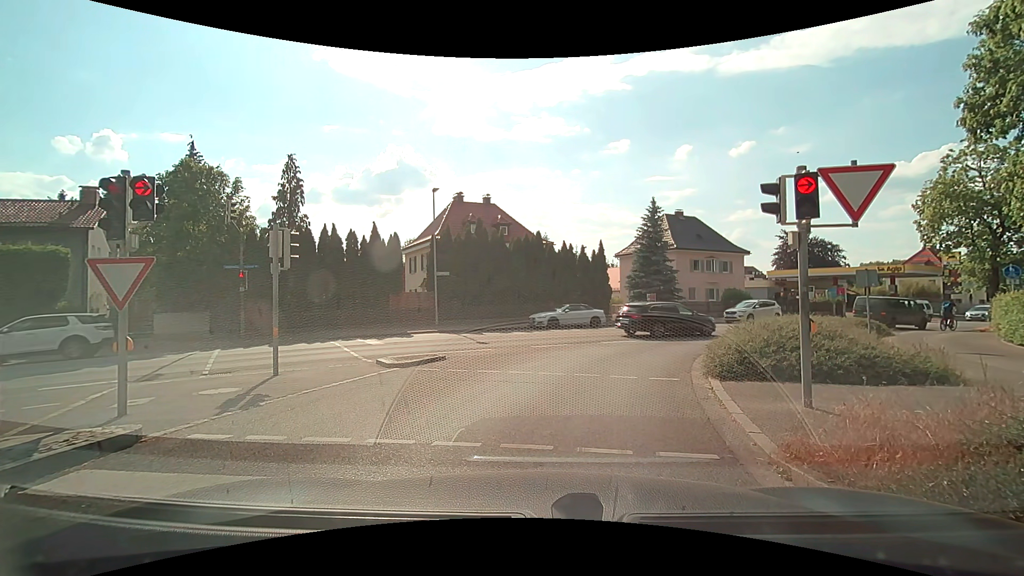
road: tertiary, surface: asphalt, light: Day
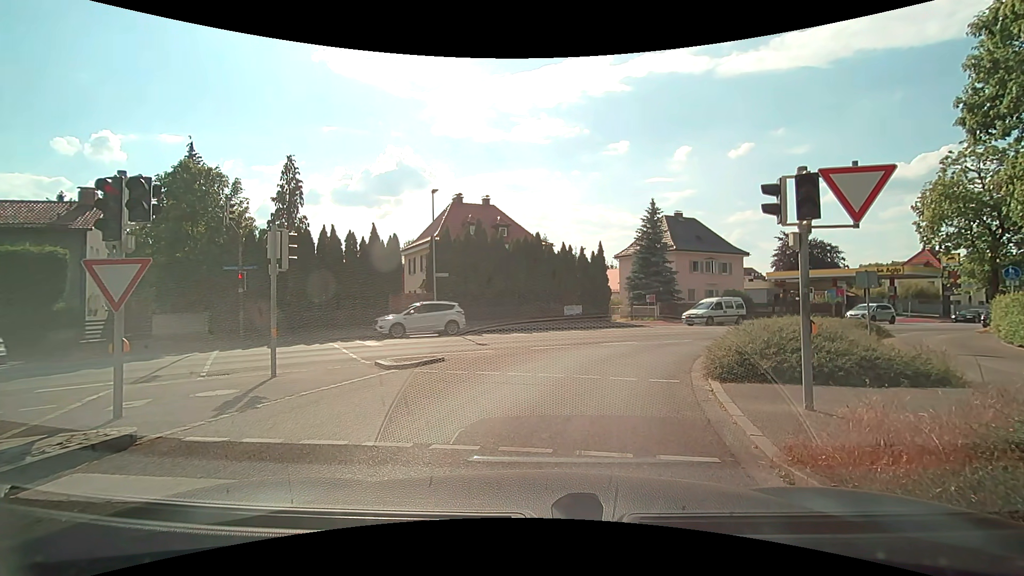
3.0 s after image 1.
(0.0, 0.0) m; 0°
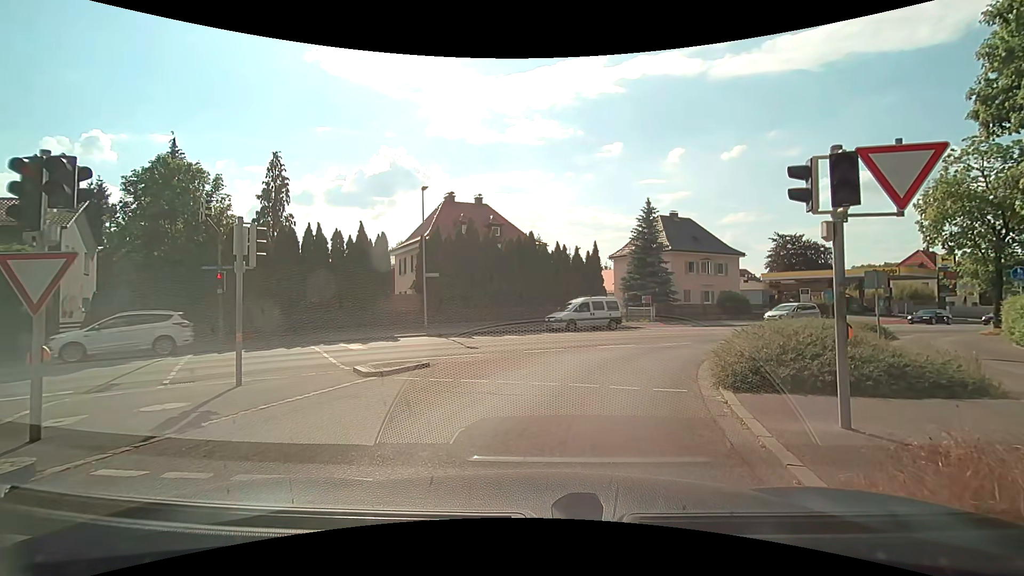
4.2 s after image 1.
(0.0, +1.1) m; +1°
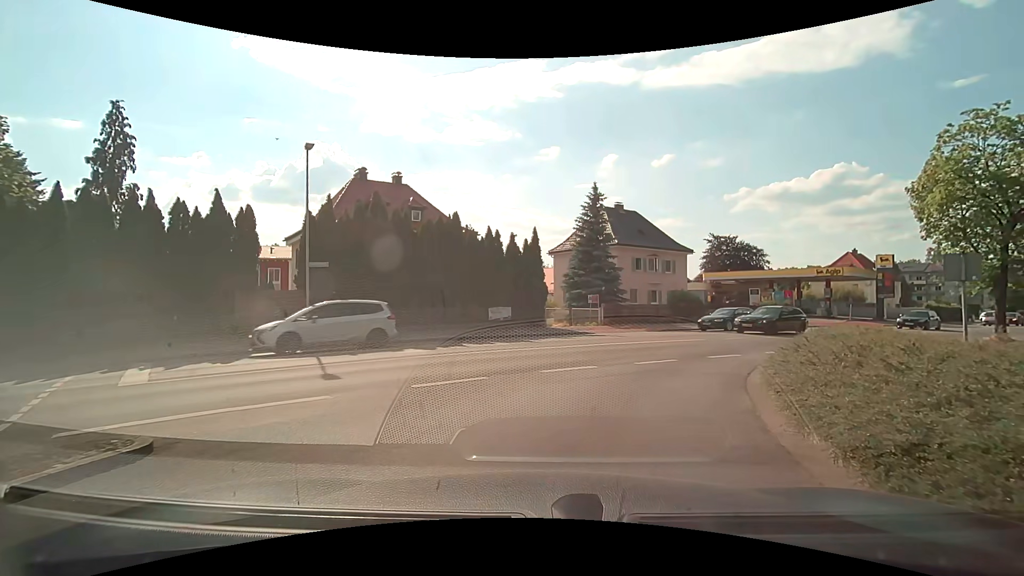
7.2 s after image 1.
(+0.7, +7.1) m; +10°
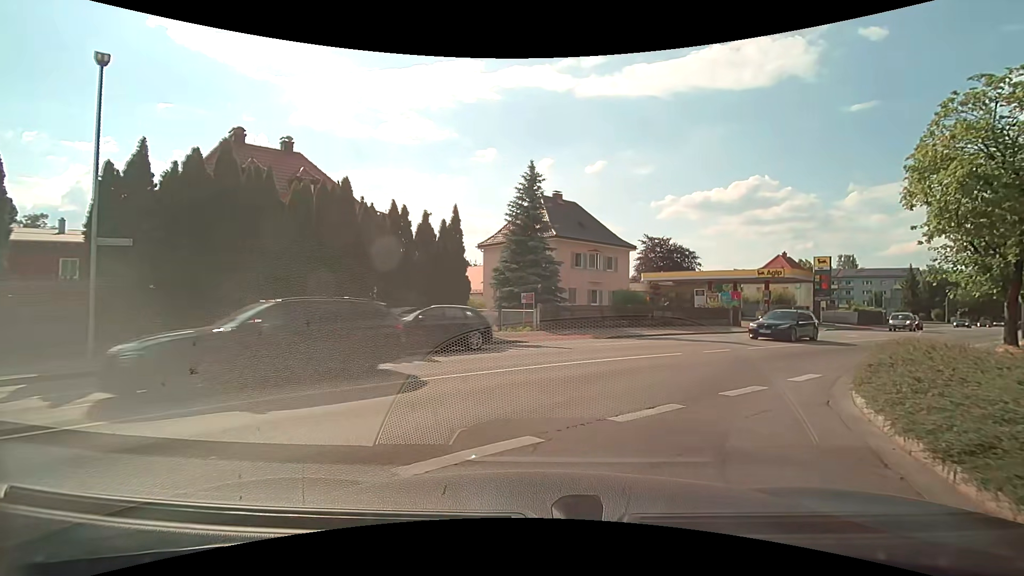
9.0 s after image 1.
(+0.4, +6.8) m; +6°
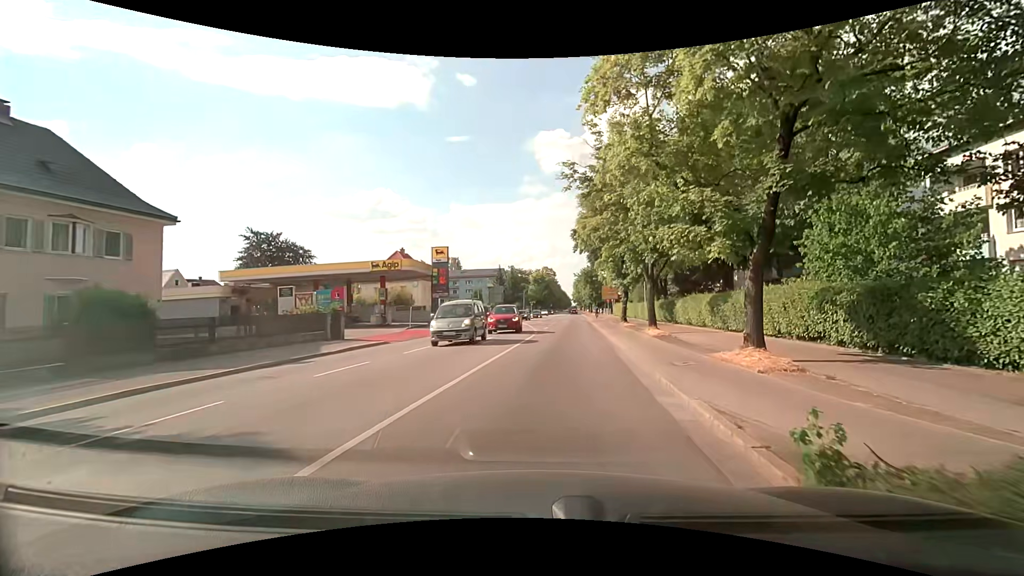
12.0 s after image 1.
(+6.2, +15.5) m; +42°
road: secondary
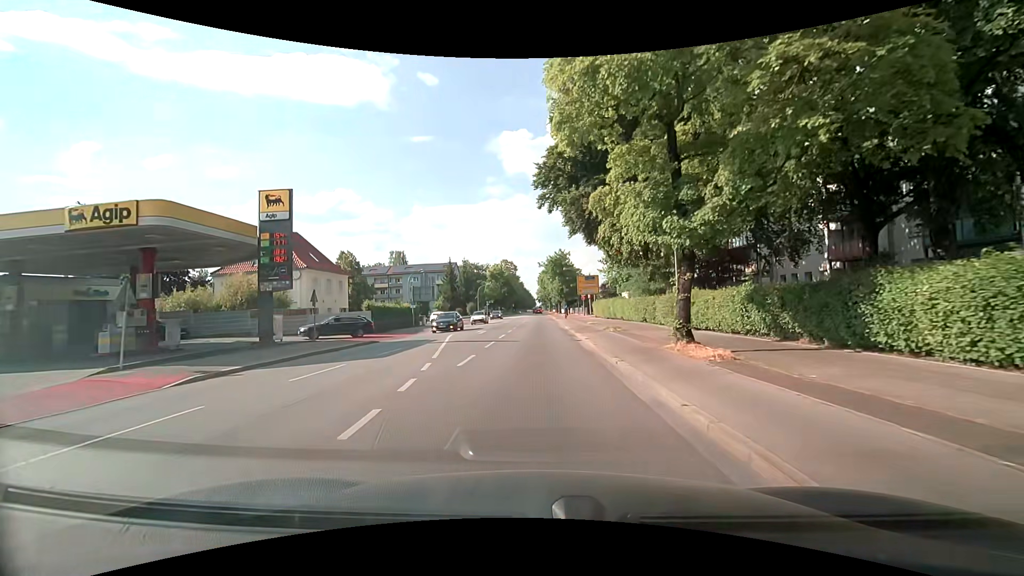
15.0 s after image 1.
(+1.2, +24.2) m; +3°
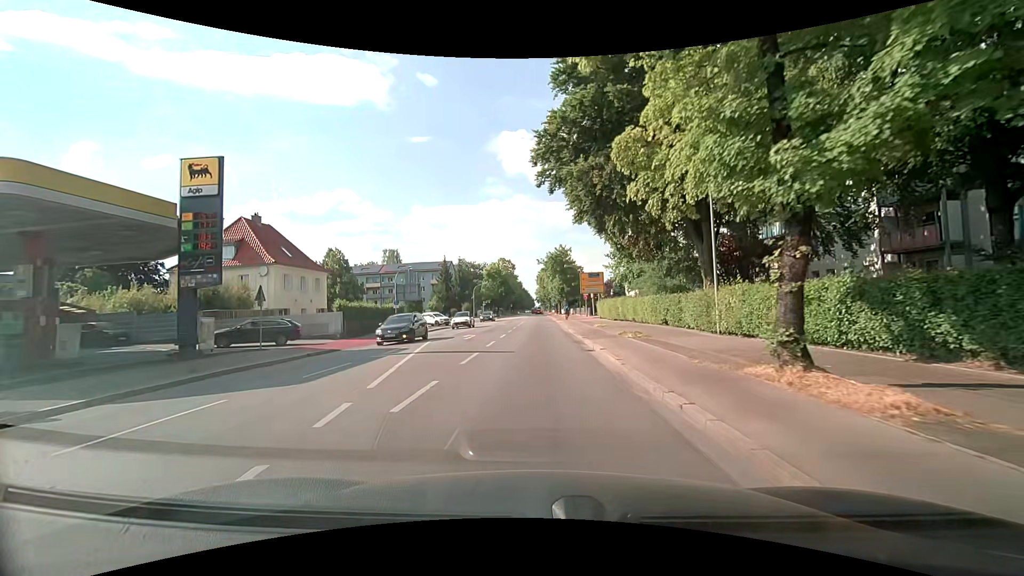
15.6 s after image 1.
(0.0, +5.5) m; +1°
(0, +10) (0, +20) (0, +30) (0, +40) (0, +50) (0, +60) (0, +70) (0, +80) (-1, +90) (-1, +100) m
